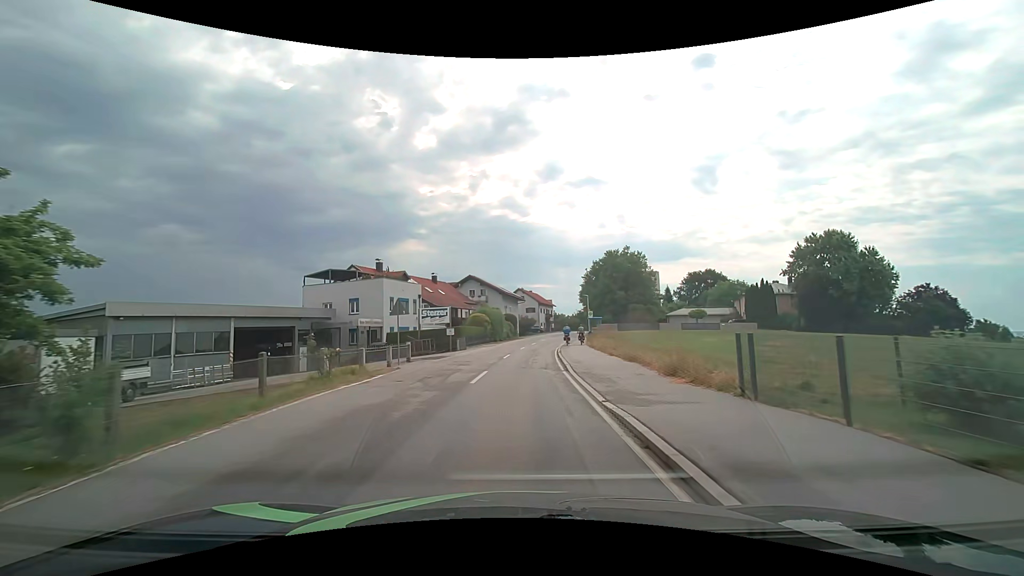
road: tertiary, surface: asphalt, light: Day
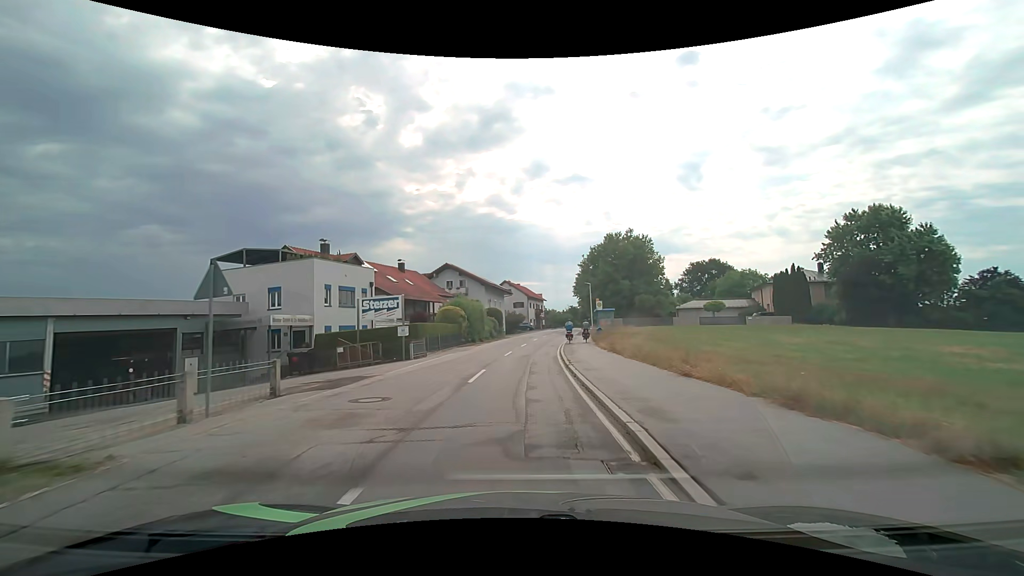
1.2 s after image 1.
(+0.3, +12.5) m; +2°
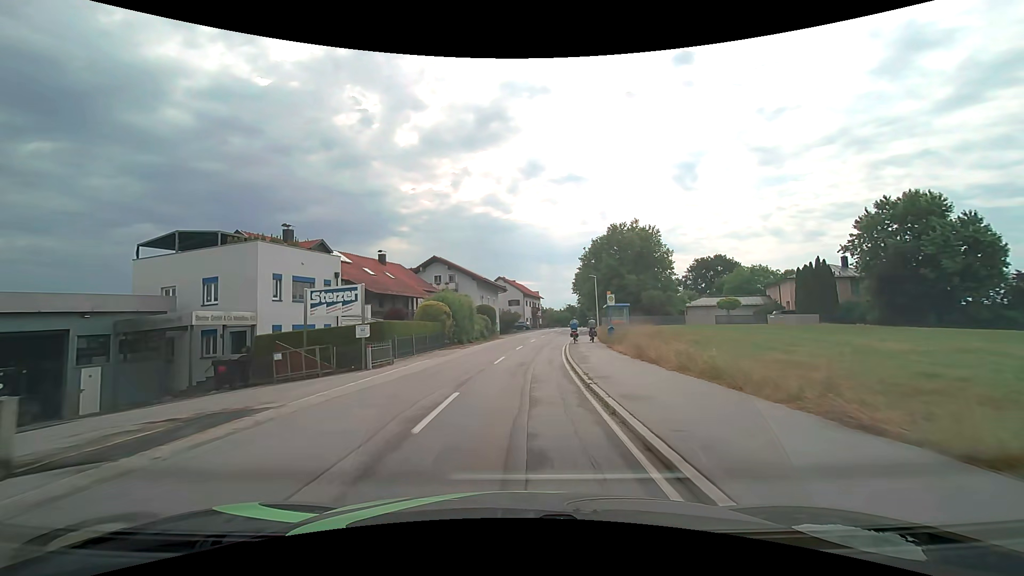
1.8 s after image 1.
(+0.1, +6.4) m; 0°
(0, +10) (0, +20) (+1, +30) (+2, +40) (+3, +50) (+5, +60) (+7, +70) (+9, +79) (+11, +89) (+13, +99) m
